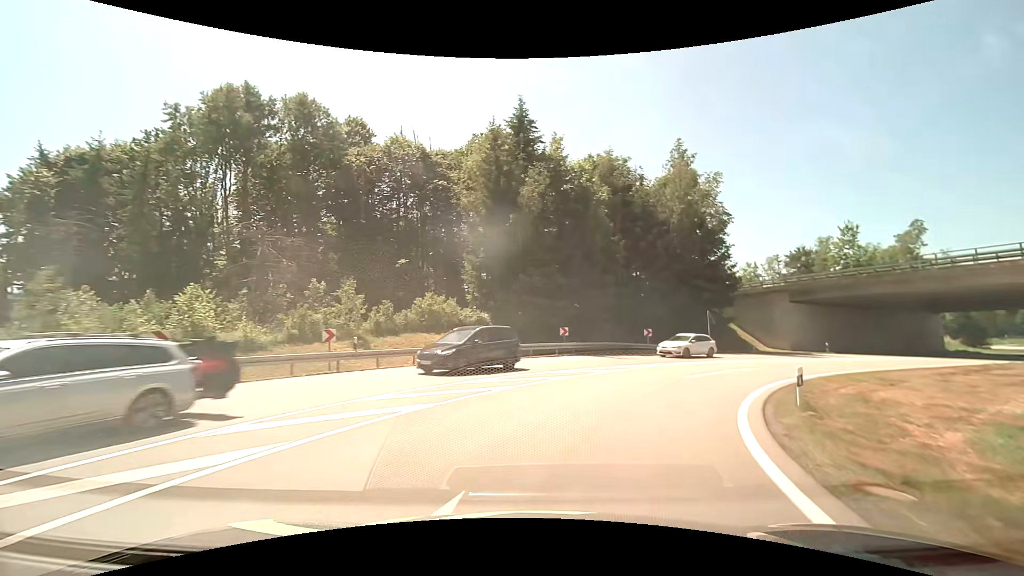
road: motorway_link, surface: asphalt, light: Day
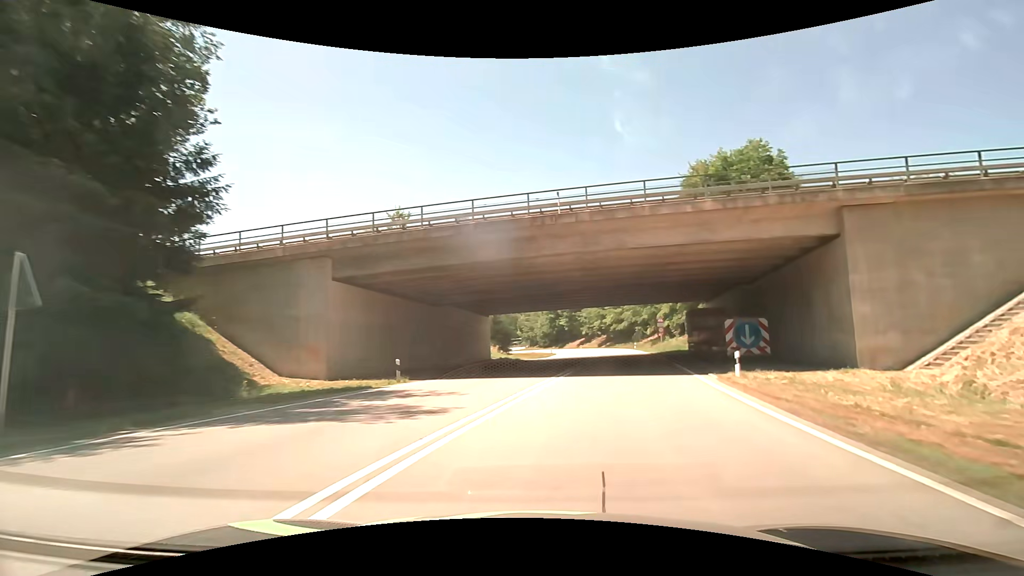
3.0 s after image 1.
(+12.5, +28.3) m; +50°
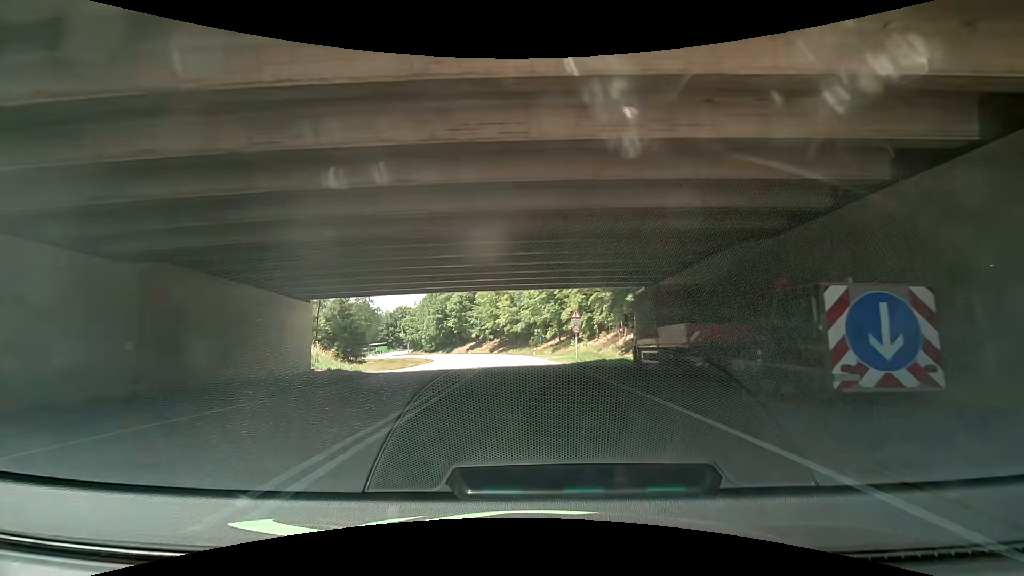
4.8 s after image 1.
(+2.9, +19.7) m; +12°
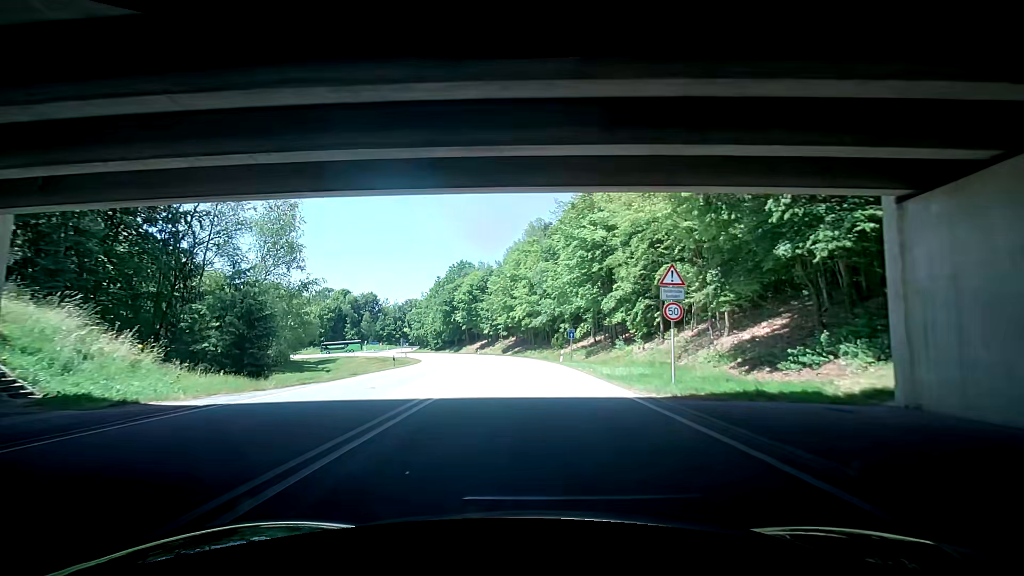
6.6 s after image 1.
(+0.1, +21.9) m; -2°
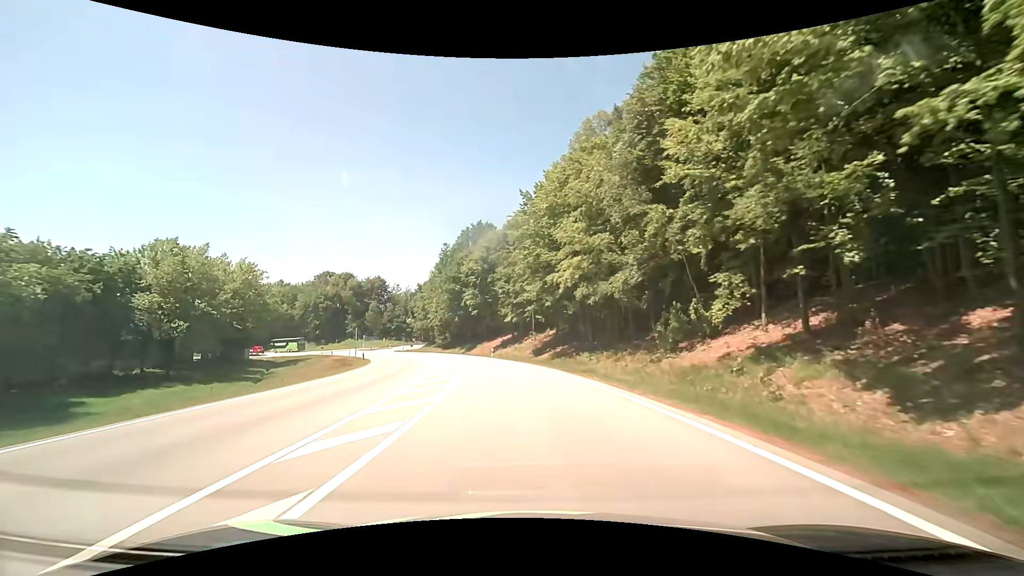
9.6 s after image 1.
(-1.9, +39.4) m; -5°
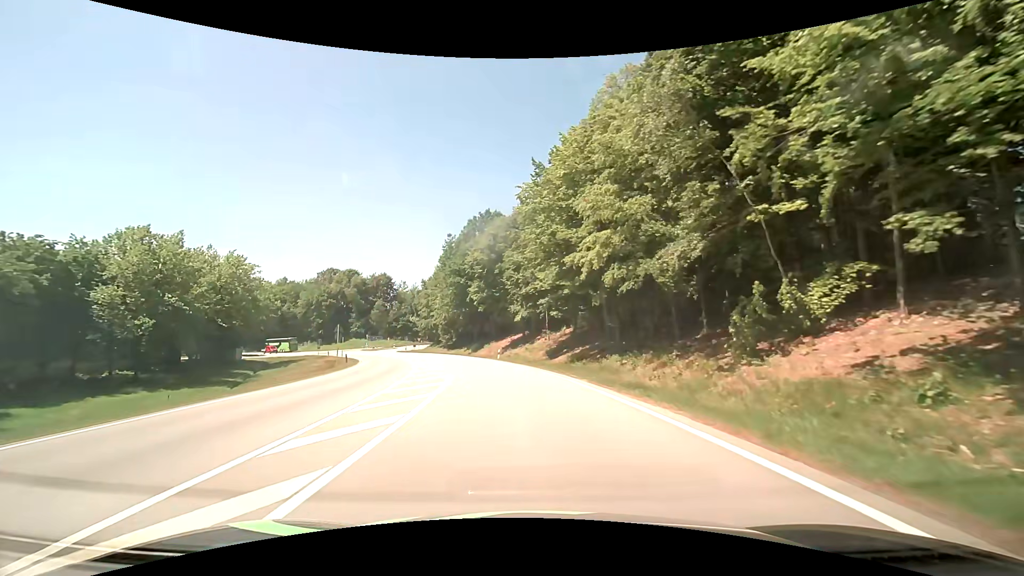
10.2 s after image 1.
(-0.1, +8.1) m; -1°
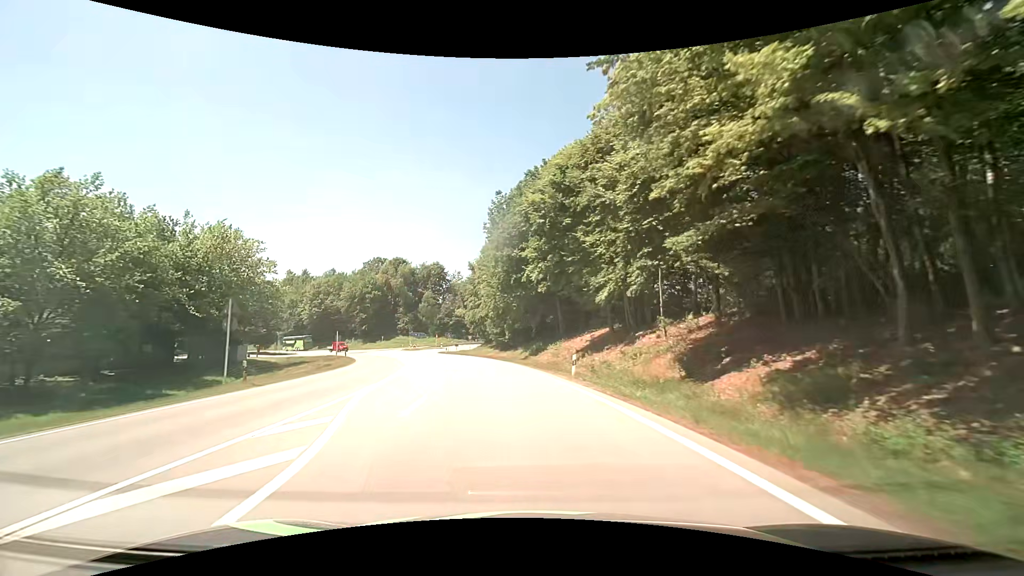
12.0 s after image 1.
(-1.7, +24.3) m; -8°
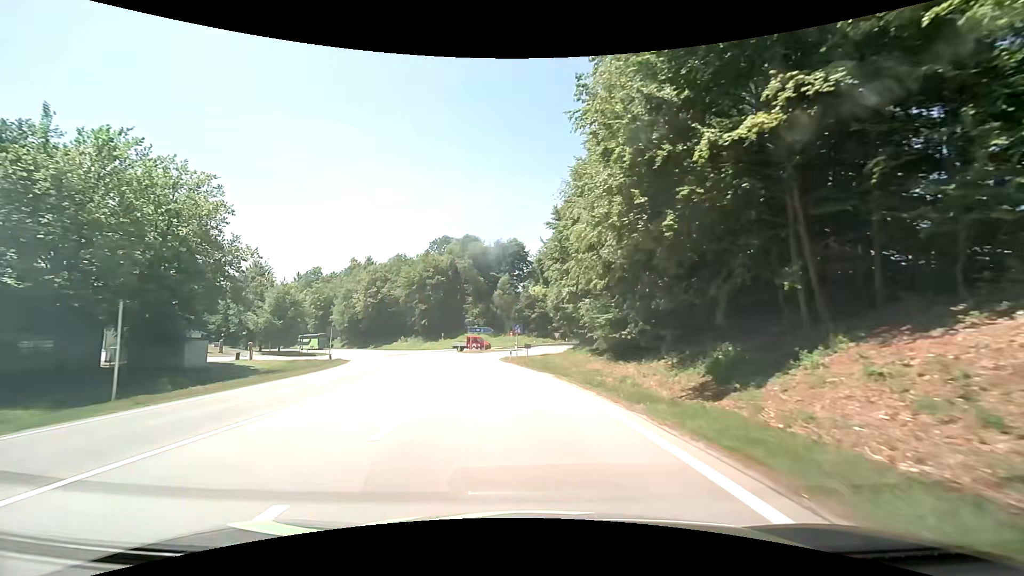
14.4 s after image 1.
(-3.1, +33.0) m; -11°
